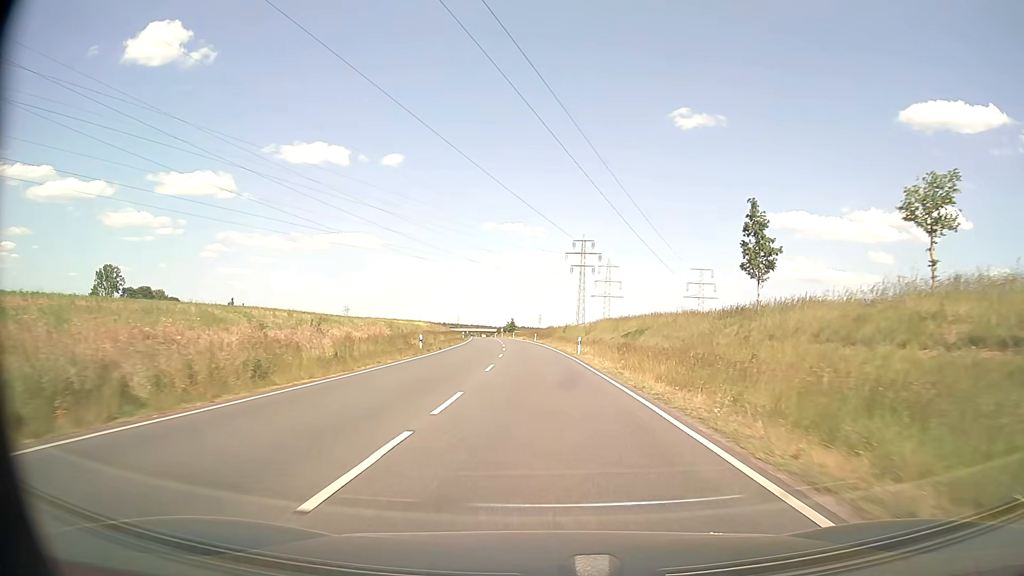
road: primary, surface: asphalt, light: Day
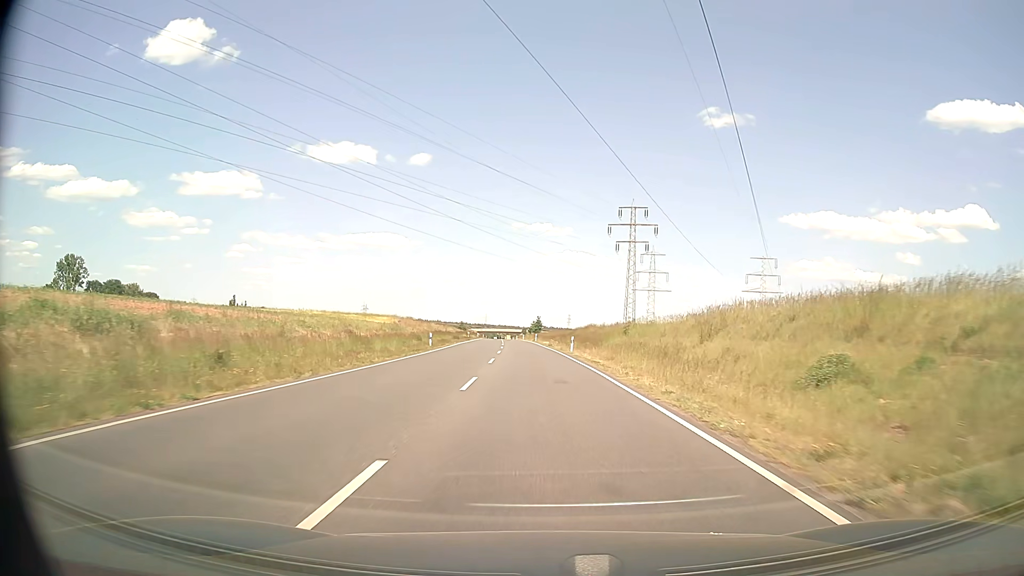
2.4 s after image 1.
(-0.9, +44.6) m; -2°
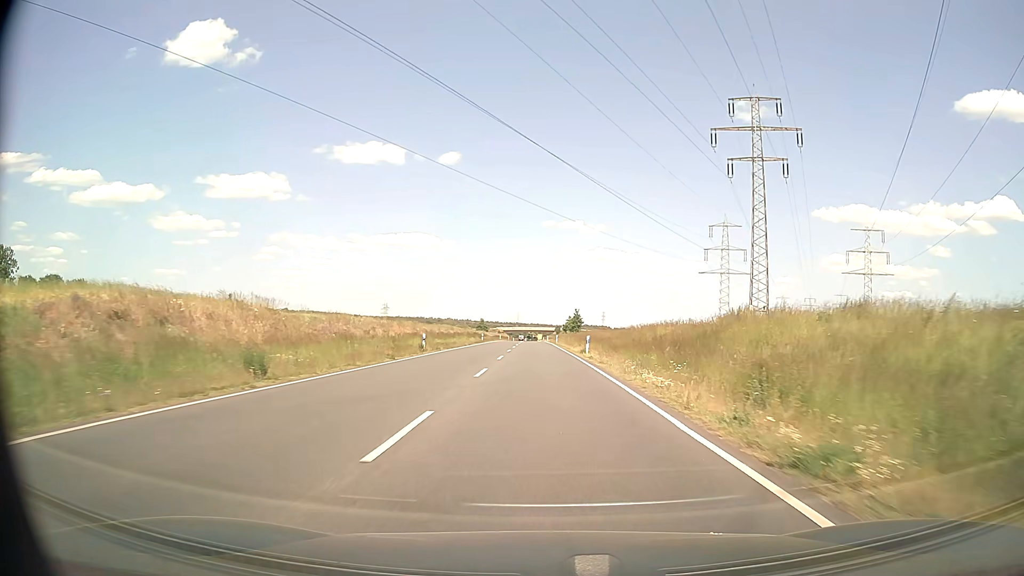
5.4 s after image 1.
(-1.5, +56.6) m; -3°
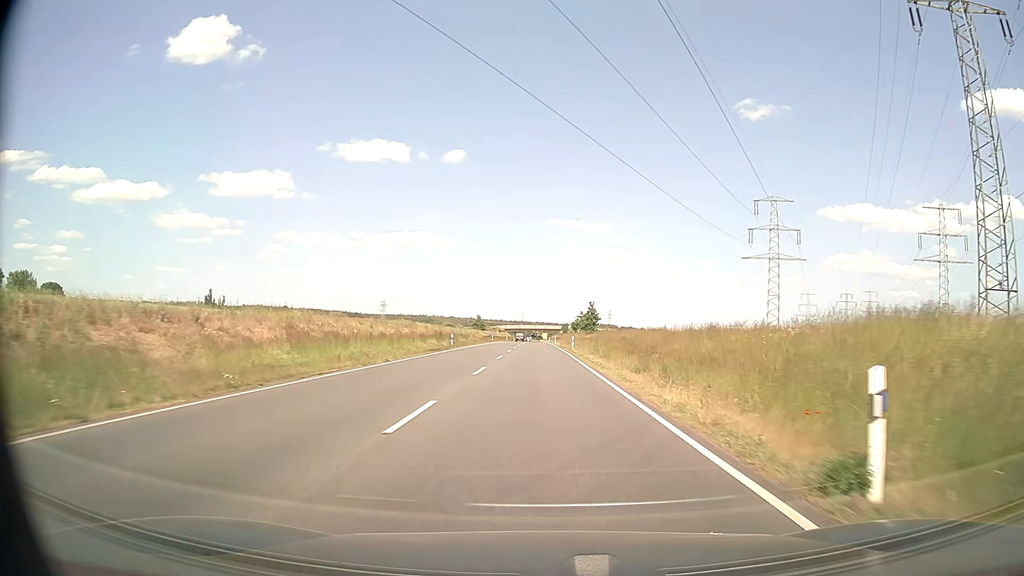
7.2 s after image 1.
(-0.2, +34.5) m; 0°
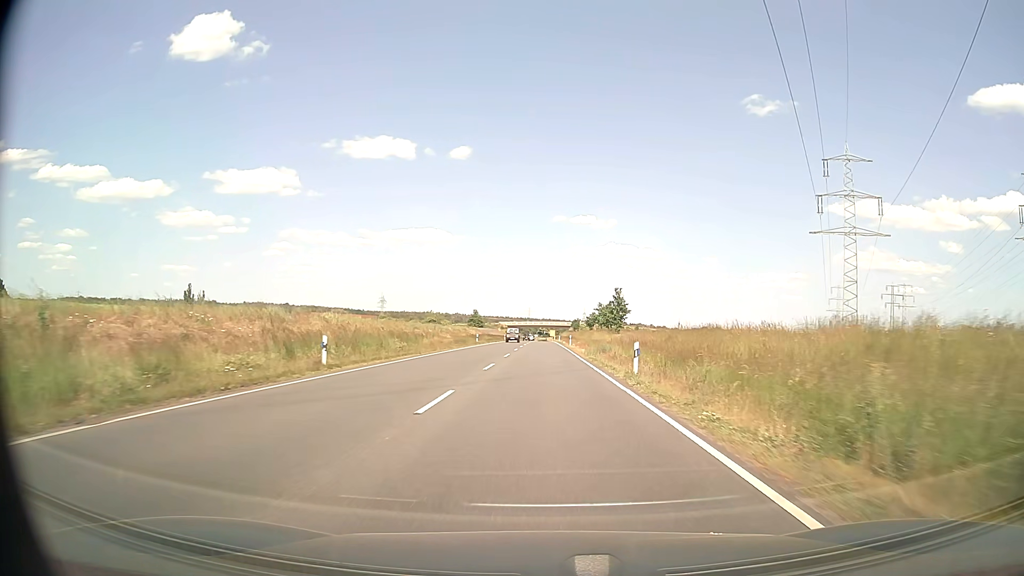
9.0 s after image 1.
(-0.2, +34.0) m; -1°
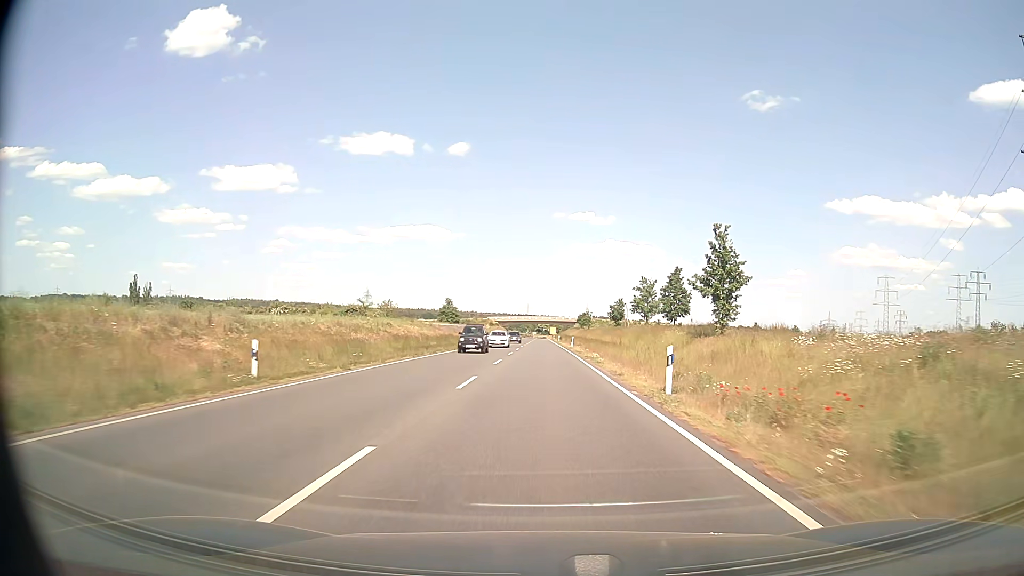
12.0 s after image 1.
(+0.2, +55.5) m; 0°
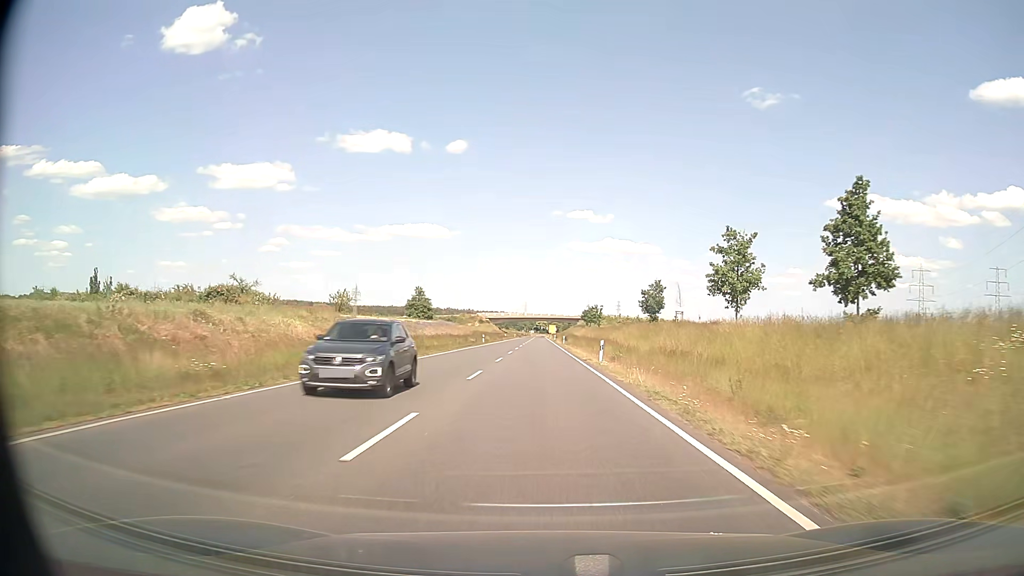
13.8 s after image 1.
(0.0, +33.2) m; 0°
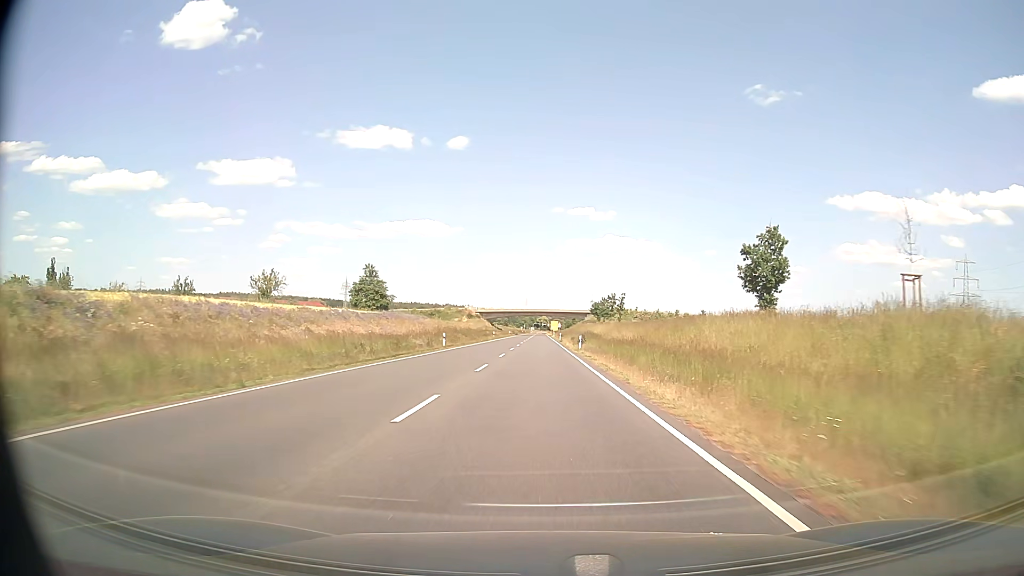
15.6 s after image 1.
(0.0, +33.5) m; 0°
(0, +10) (0, +20) (0, +30) (0, +40) (0, +50) (0, +60) (0, +70) (0, +80) (0, +90) (0, +100) m
